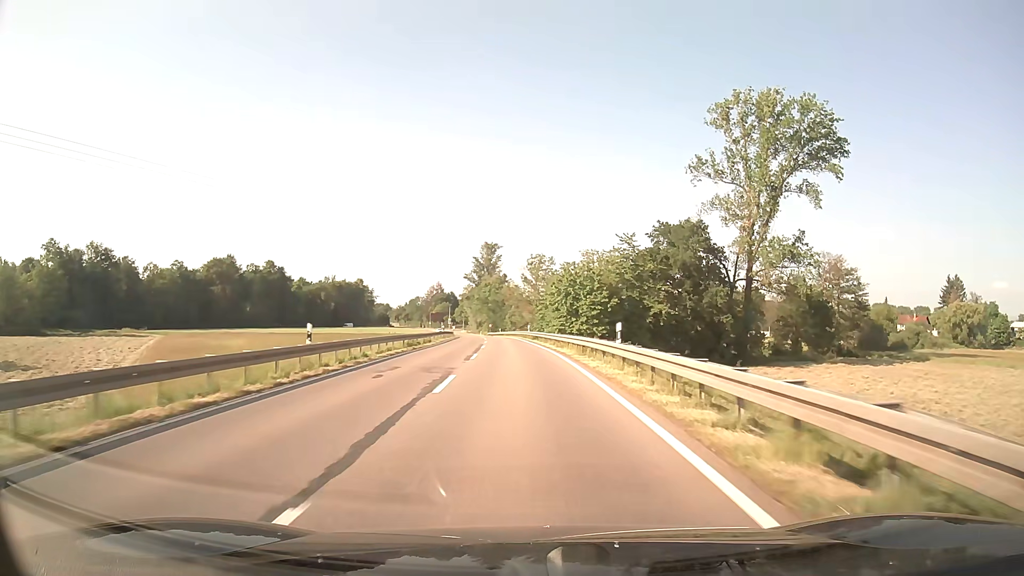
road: secondary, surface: asphalt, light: Day
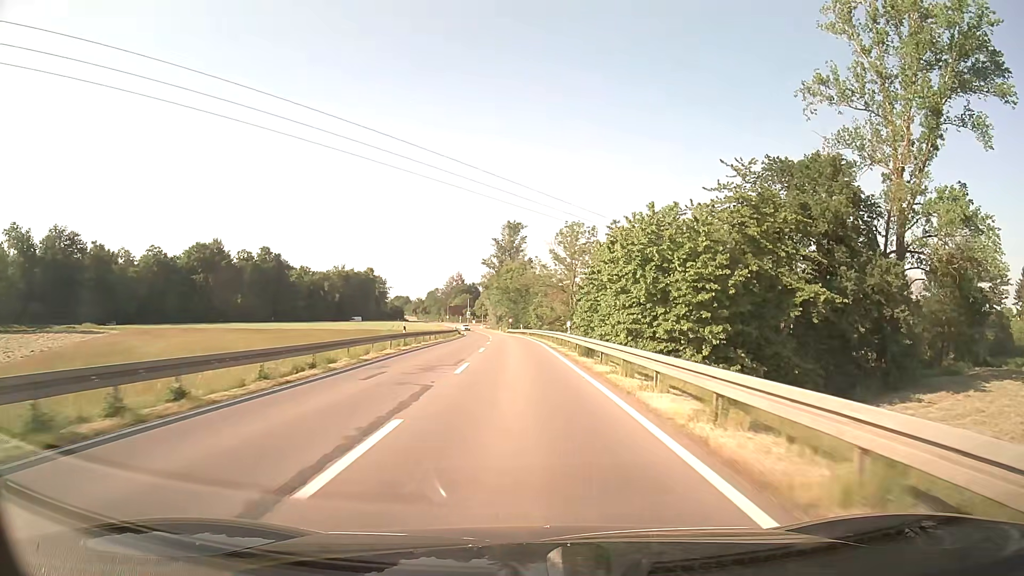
(-0.6, +31.9) m; -2°
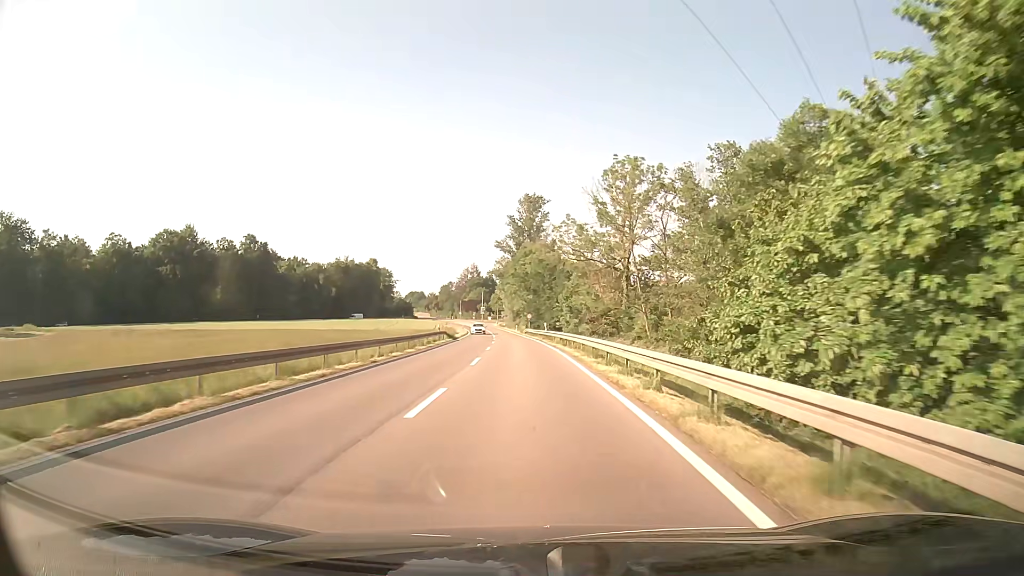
(-0.6, +31.8) m; -2°
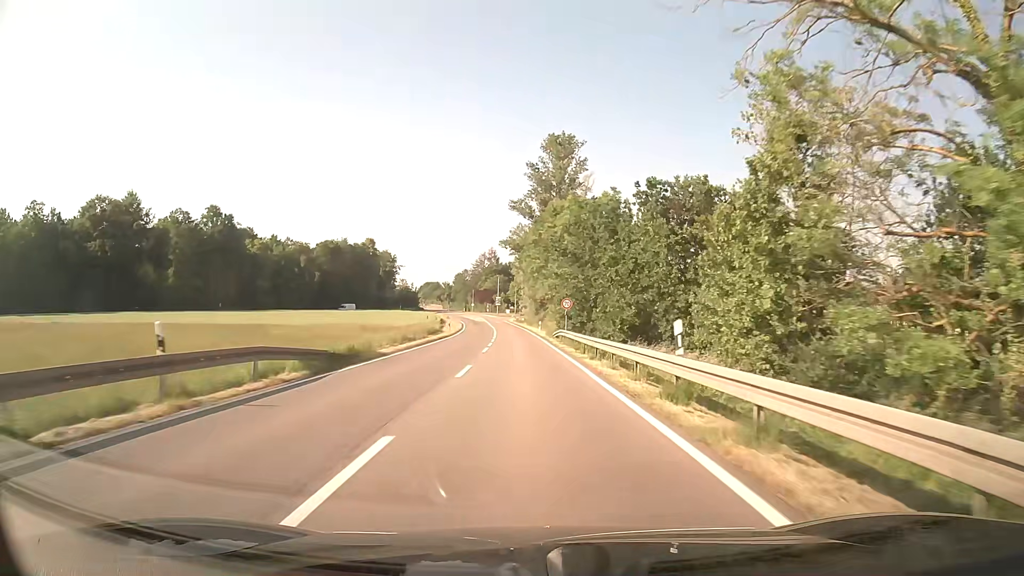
(-0.8, +41.8) m; -2°
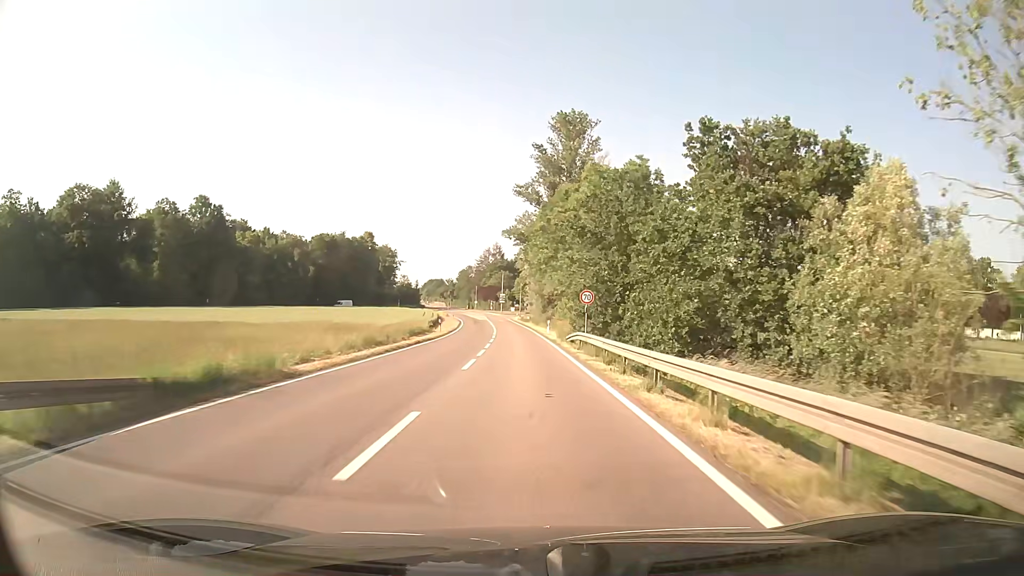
(0.0, +10.1) m; 0°
(0, +10) (0, +20) (0, +30) (-1, +40) (-1, +50) (-2, +60) (-2, +70) (-3, +80) (-4, +90) (-4, +100) m
